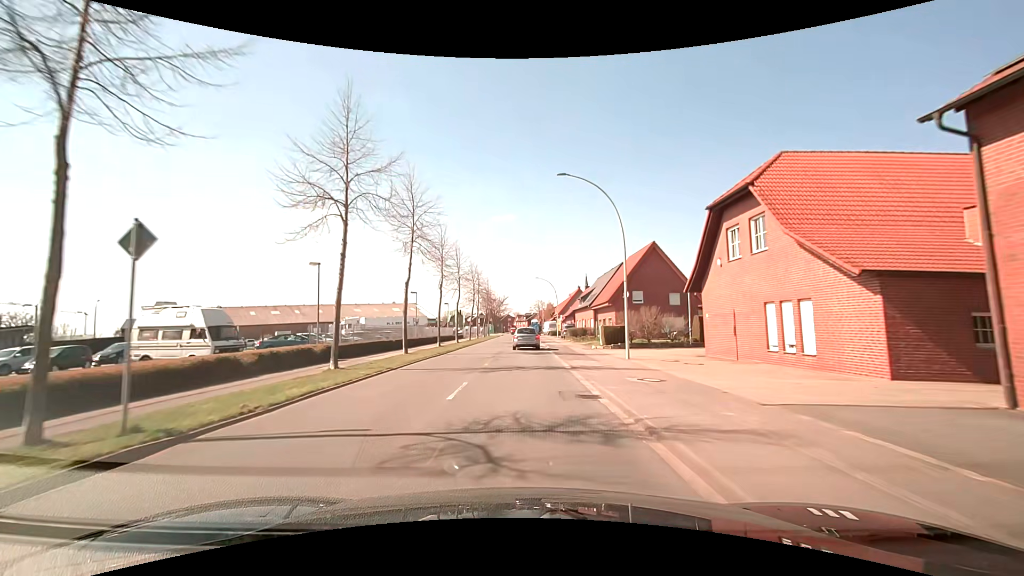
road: secondary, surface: asphalt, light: Day
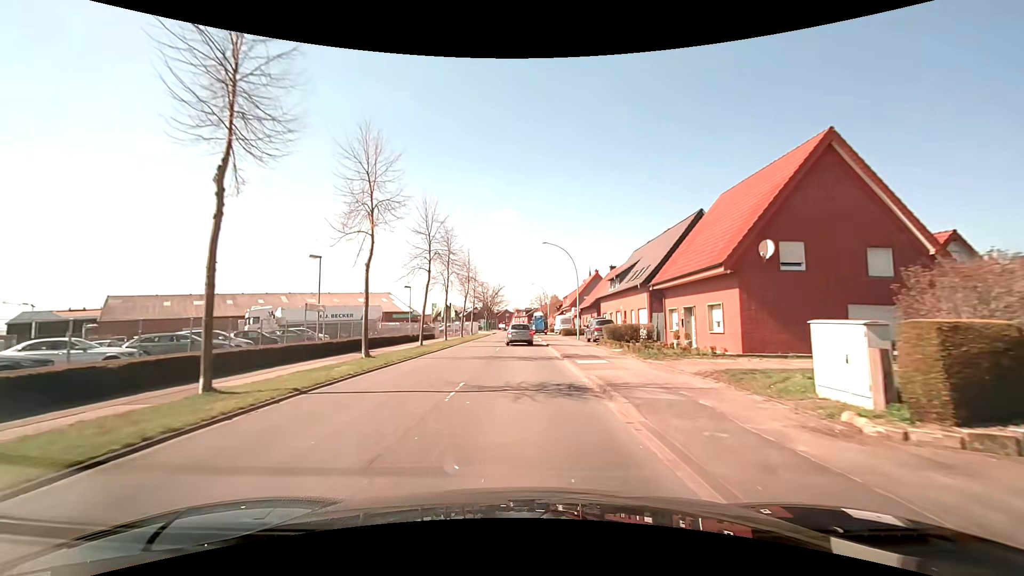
(0.0, +27.8) m; 0°
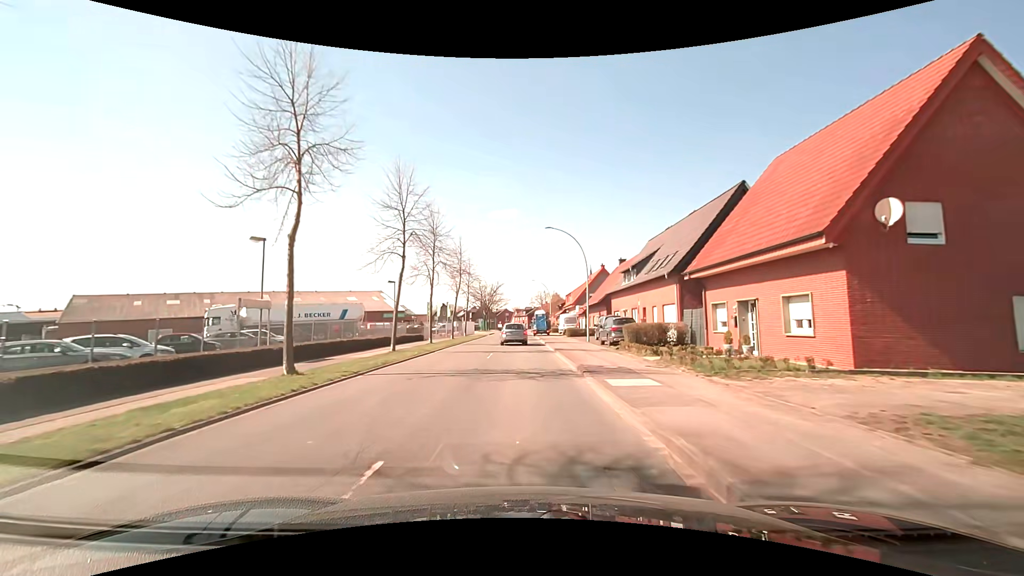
(0.0, +6.8) m; 0°
